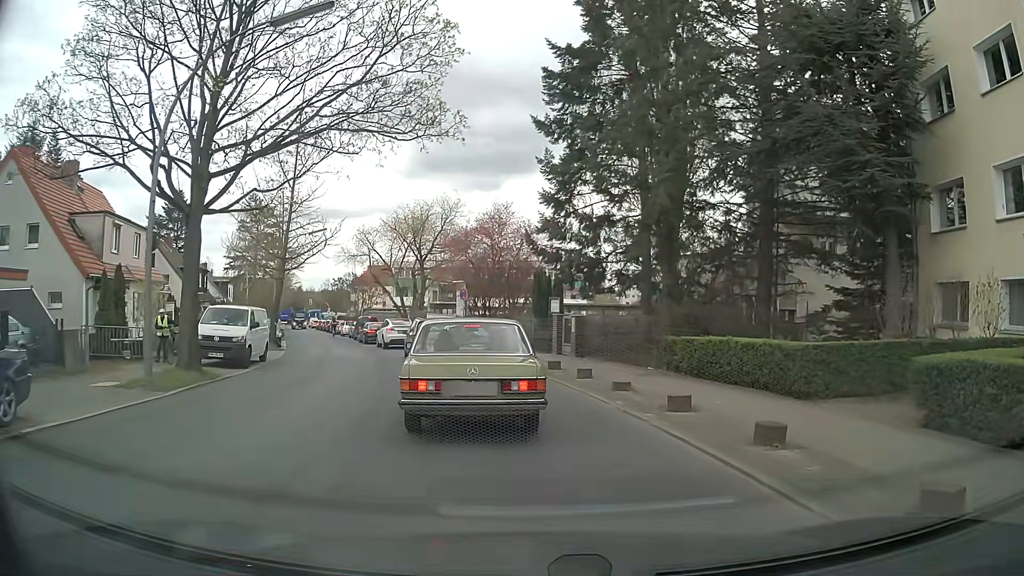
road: tertiary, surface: asphalt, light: Day
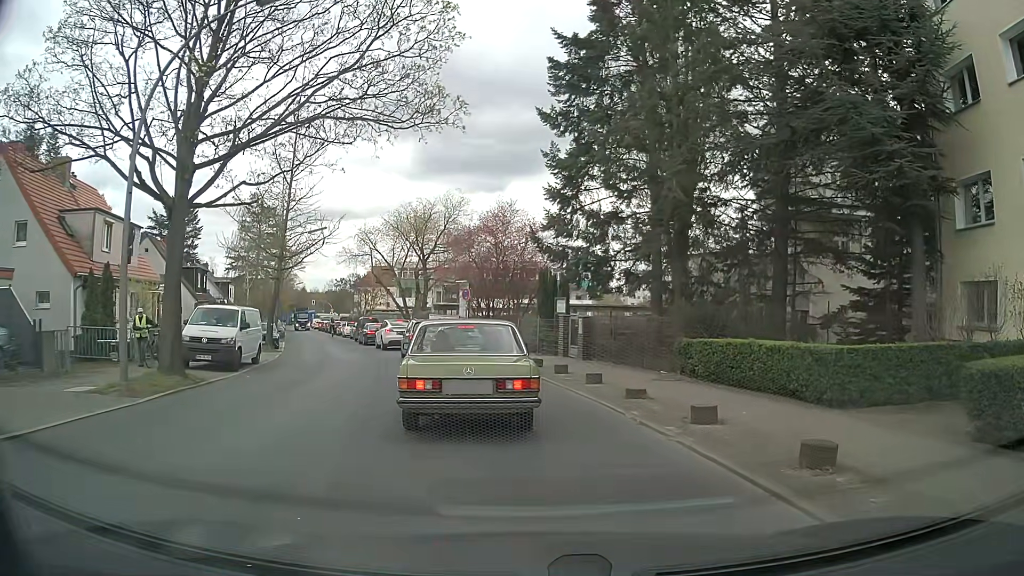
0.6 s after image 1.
(0.0, +1.2) m; +1°
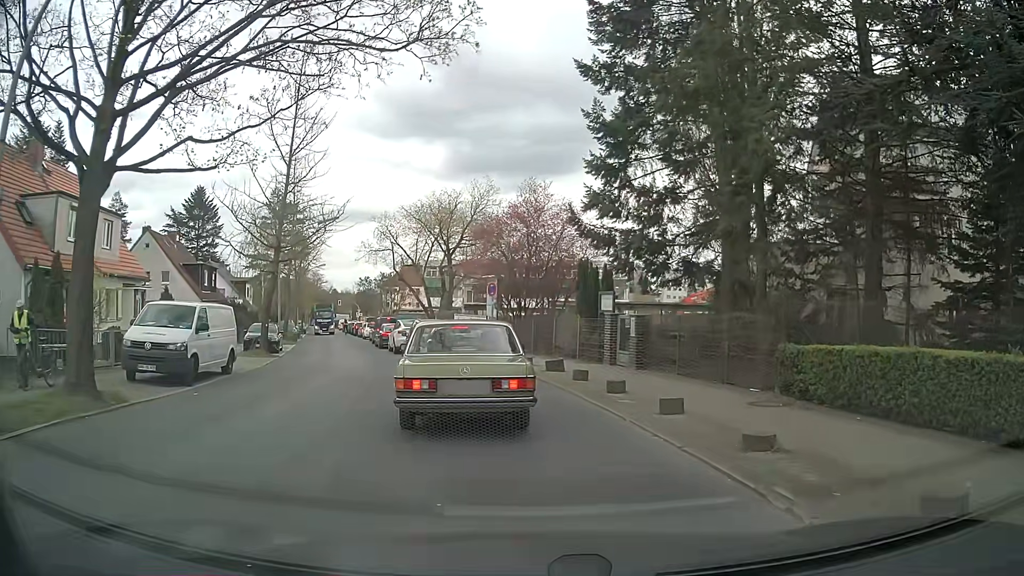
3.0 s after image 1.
(0.0, +4.9) m; 0°
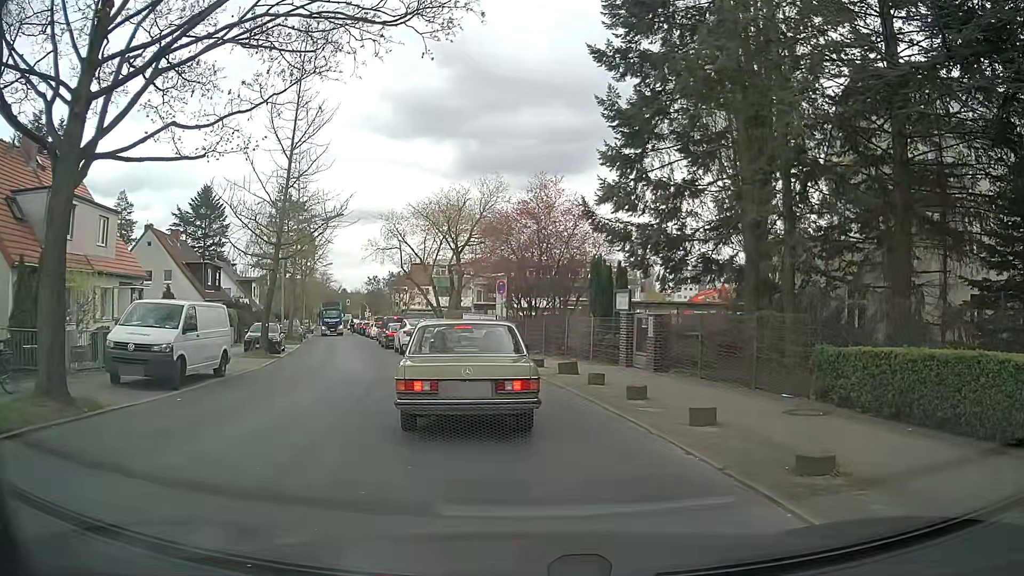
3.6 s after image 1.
(0.0, +1.1) m; -2°
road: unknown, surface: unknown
